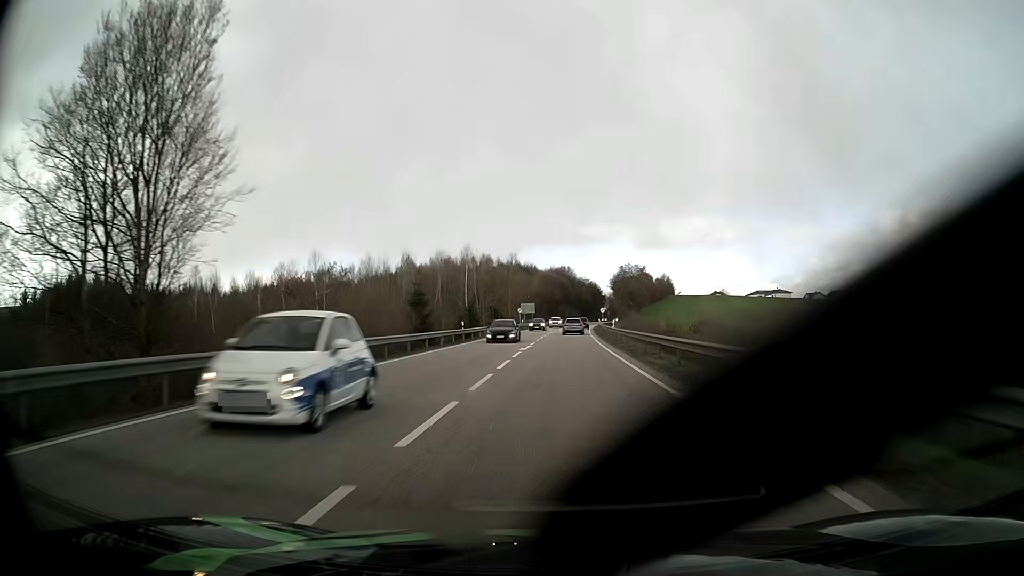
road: primary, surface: asphalt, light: Day
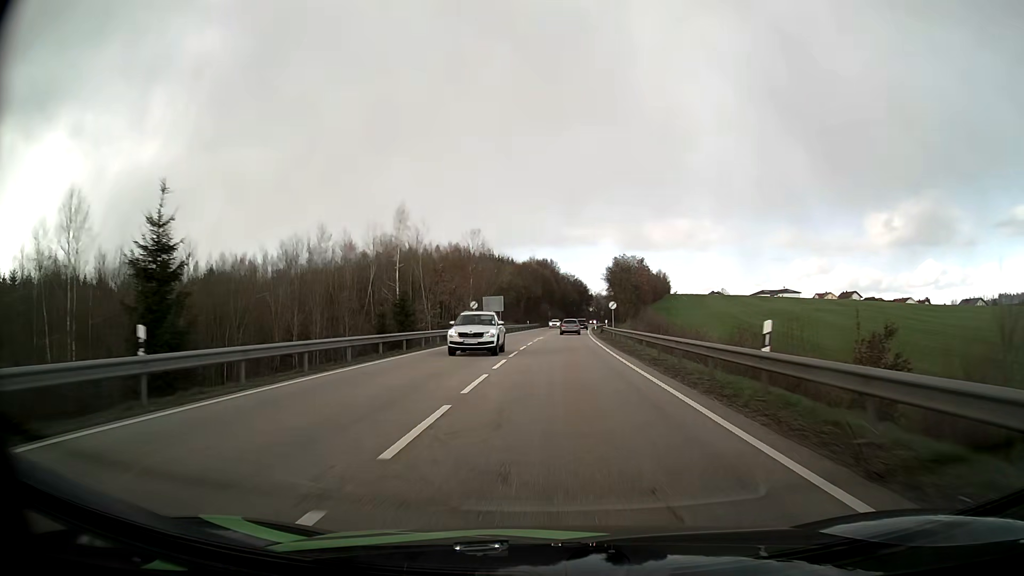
(+0.6, +36.7) m; +2°
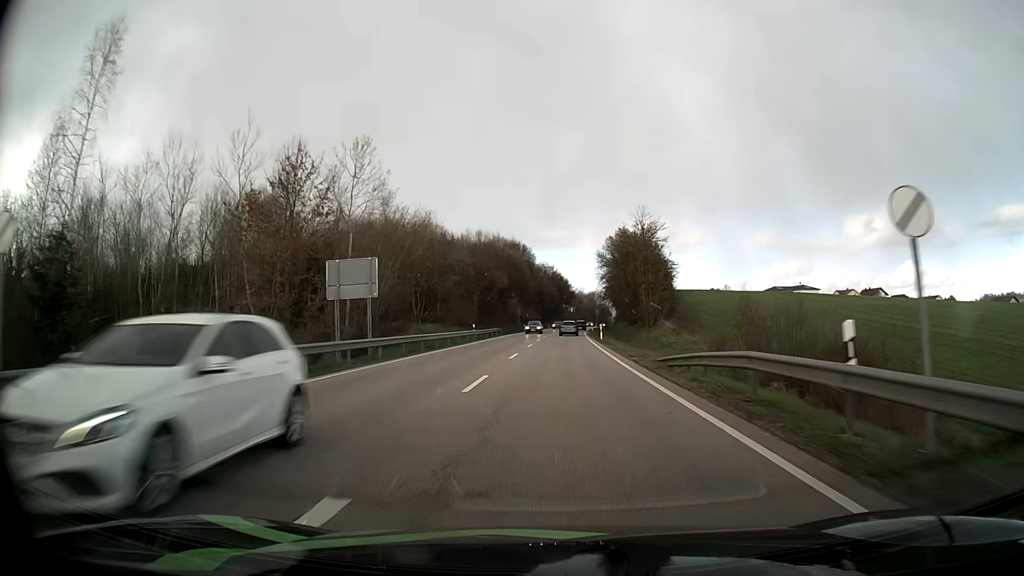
(+1.0, +47.9) m; +2°
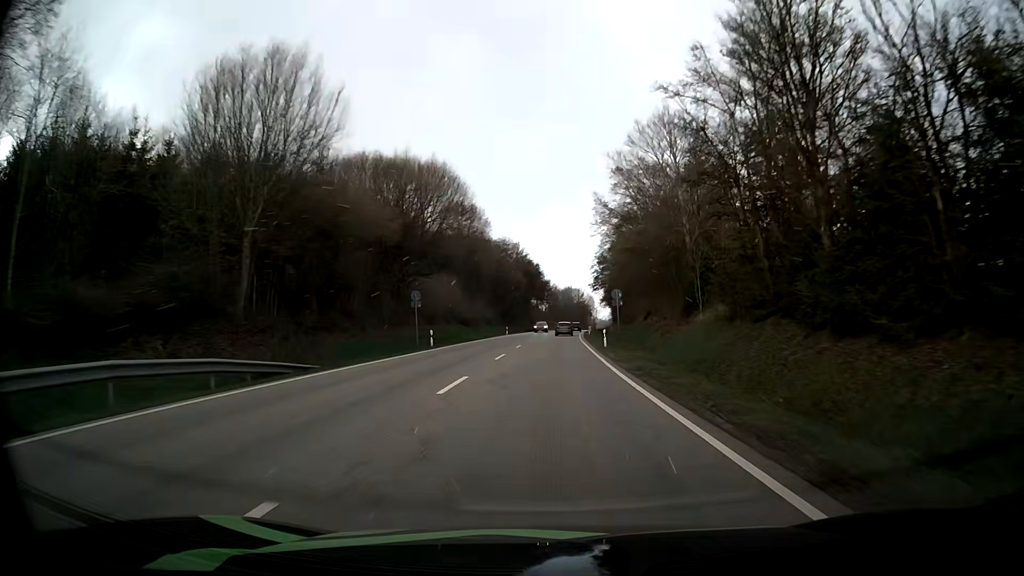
(+1.6, +60.8) m; +3°
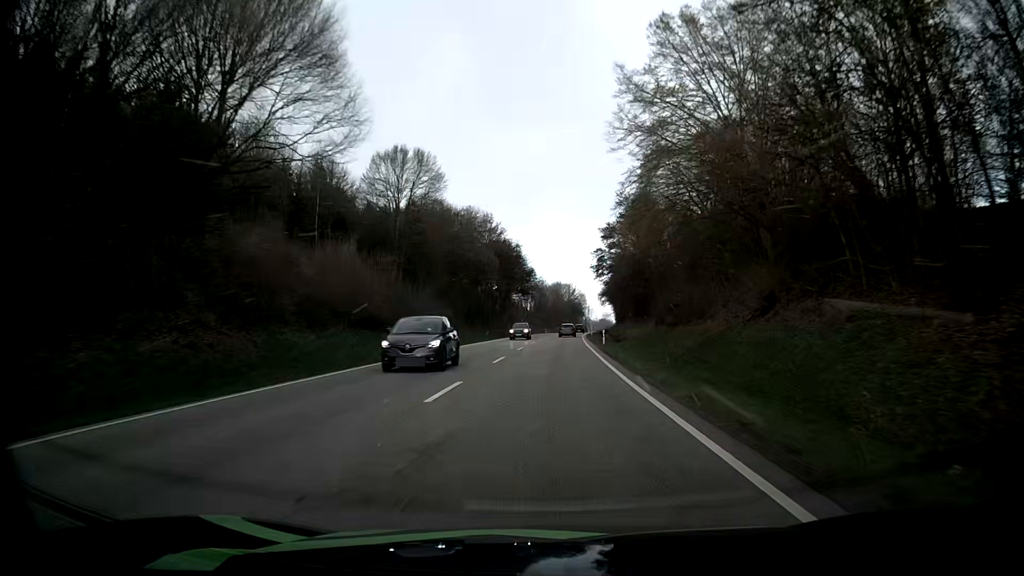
(+0.4, +37.2) m; +1°
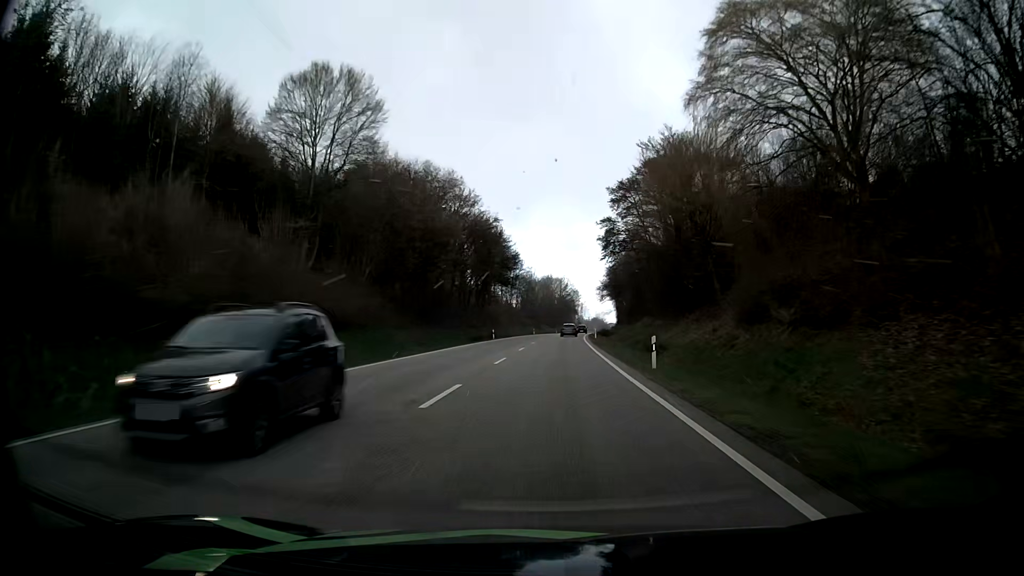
(+0.2, +25.1) m; 0°
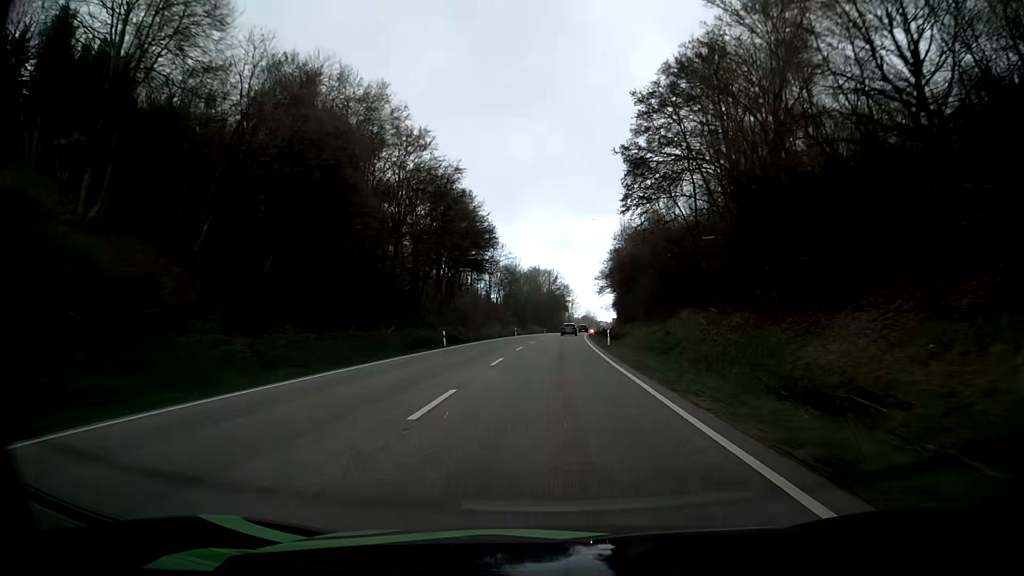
(+0.6, +25.3) m; +2°
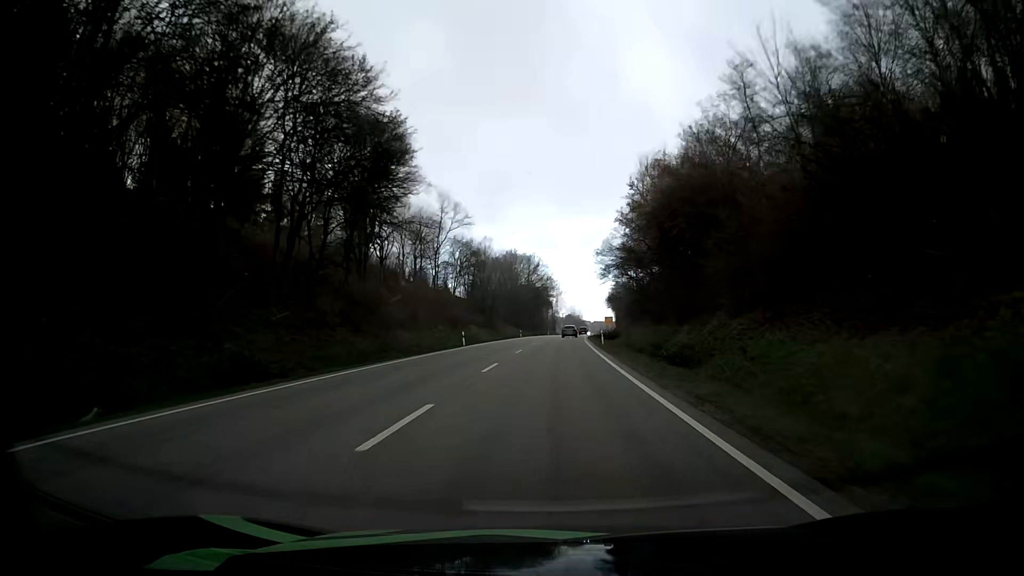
(+0.8, +38.4) m; +2°
(0, +10) (0, +20) (0, +30) (+1, +40) (+1, +50) (+1, +60) (+2, +70) (+2, +80) (+3, +90) (+4, +100) m
